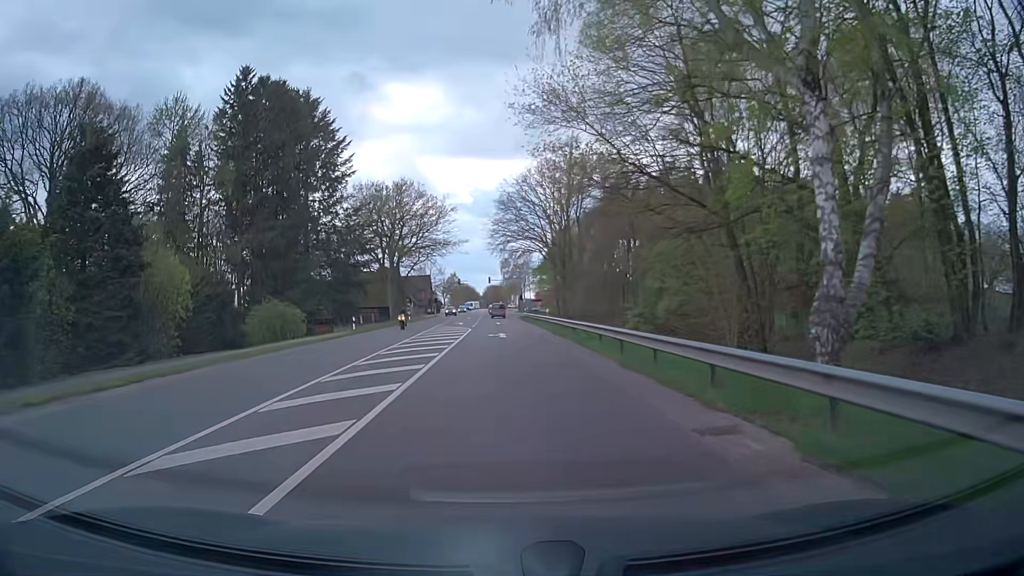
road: primary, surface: asphalt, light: Day
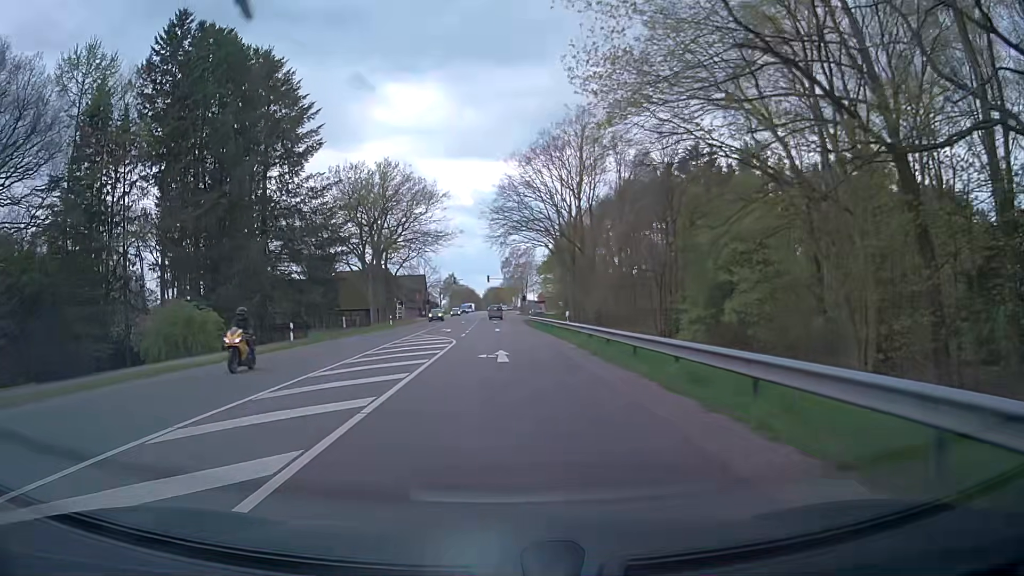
(0.0, +13.9) m; 0°
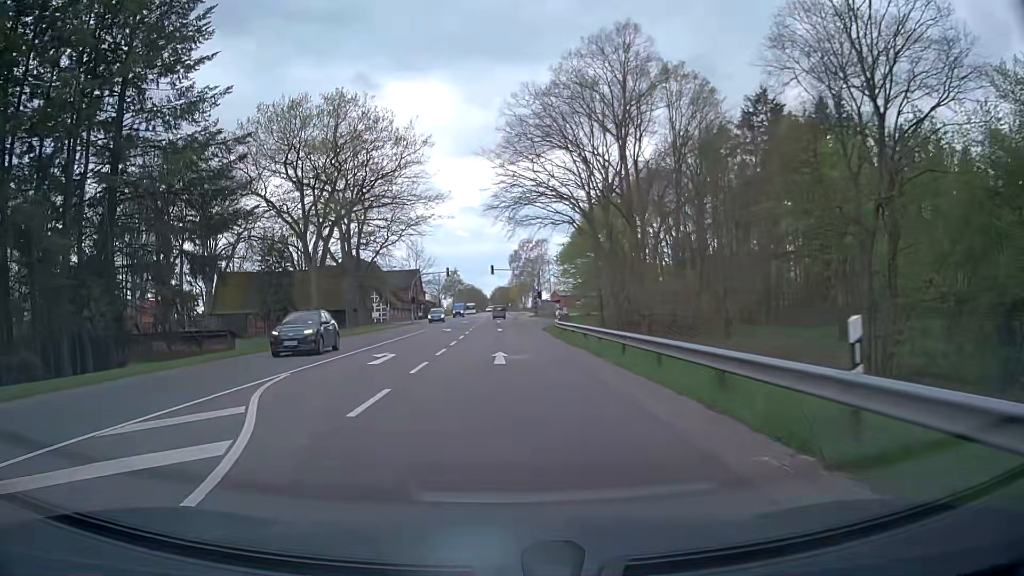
(+0.1, +26.7) m; 0°
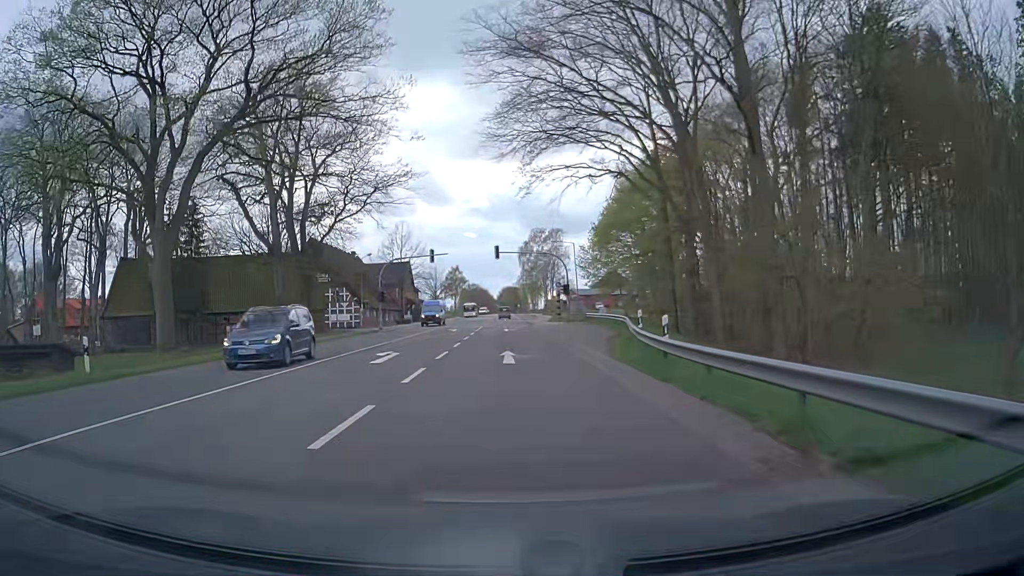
(-0.6, +26.6) m; -2°
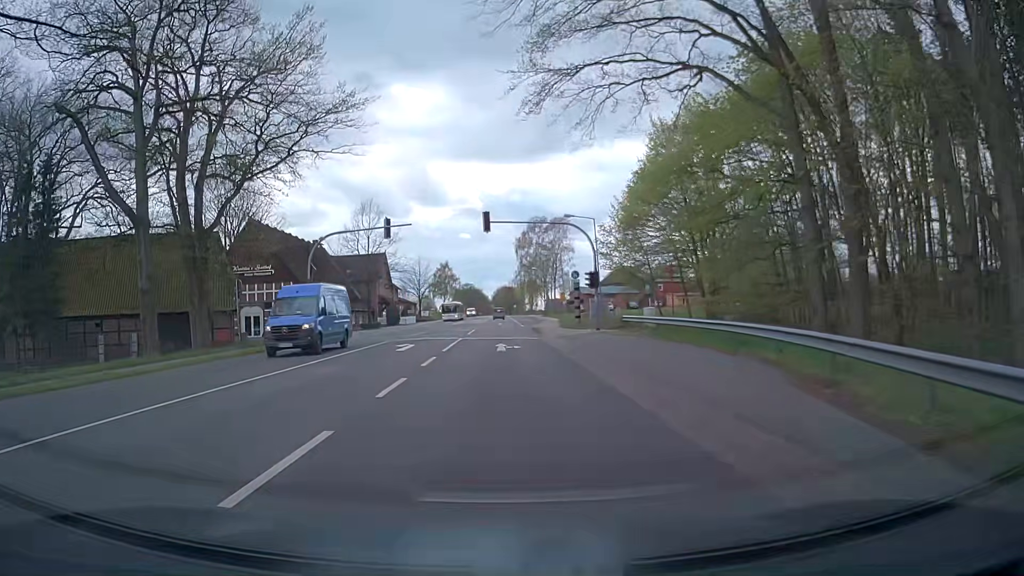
(+0.1, +20.4) m; +1°
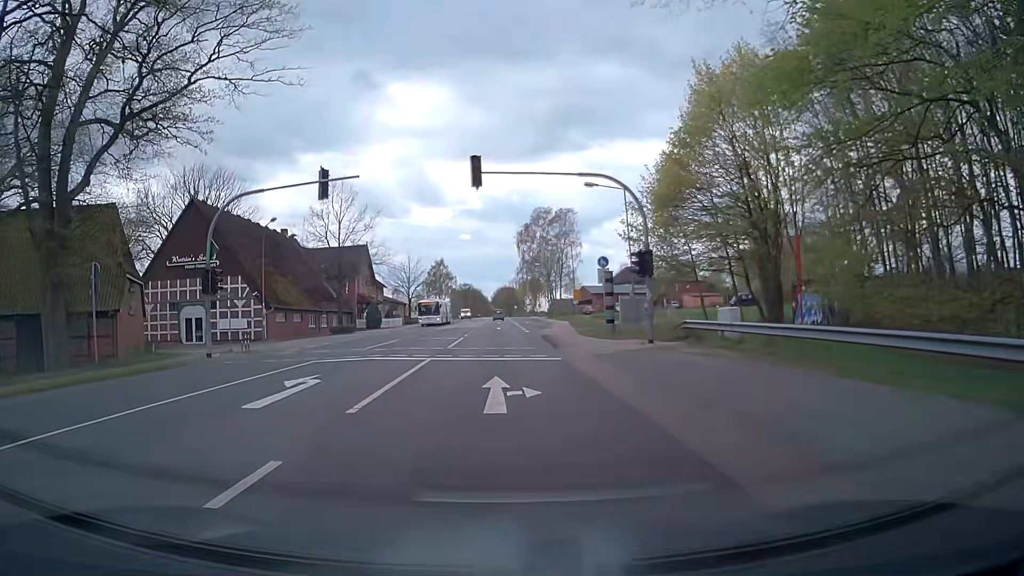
(-0.1, +13.8) m; 0°
(0, +10) (0, +20) (0, +30) (0, +40) (0, +50) (0, +60) (+1, +70) (+2, +80) (+2, +90) (+2, +100) m
